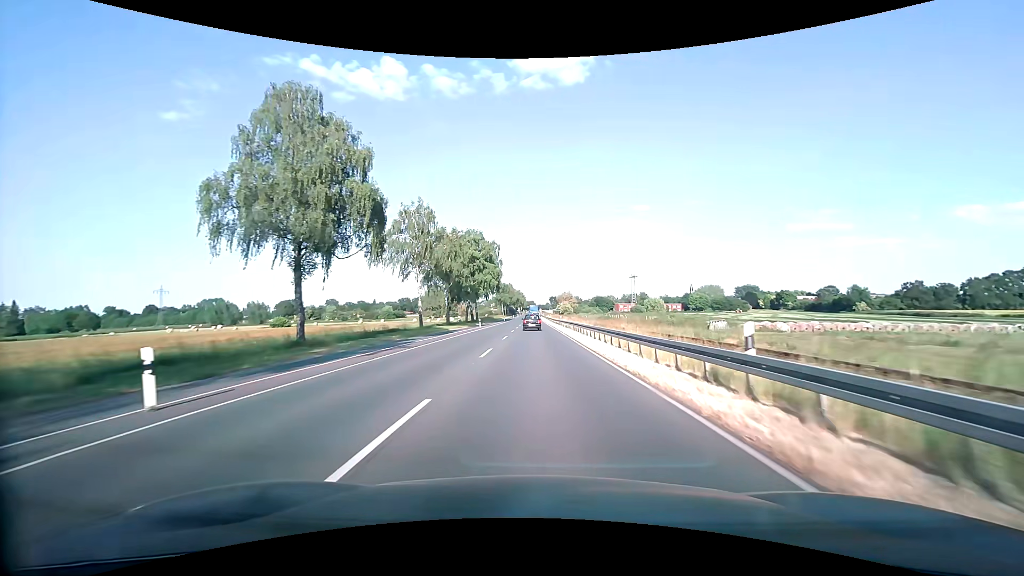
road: primary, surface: asphalt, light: Day
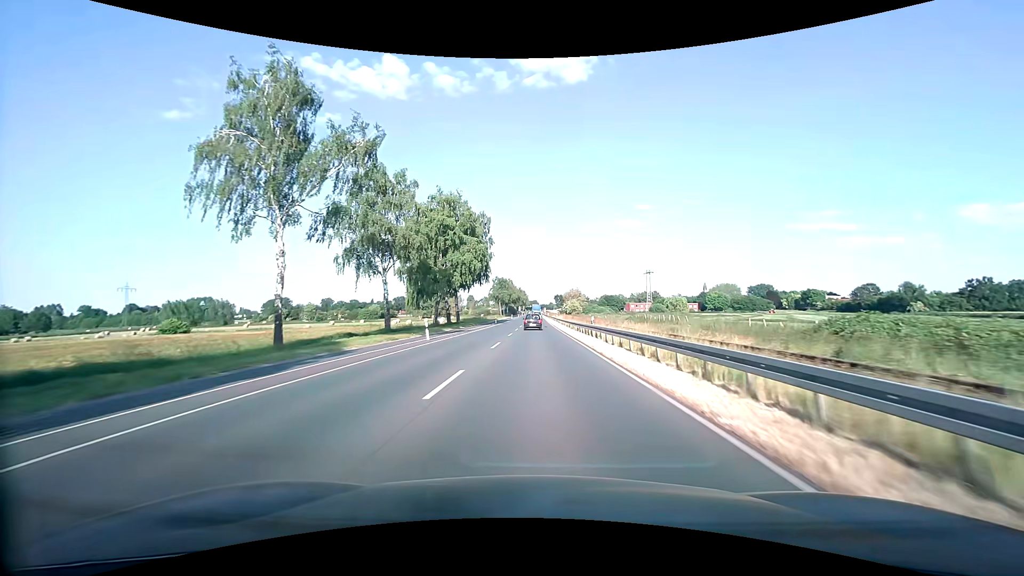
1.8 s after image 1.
(0.0, +32.2) m; 0°
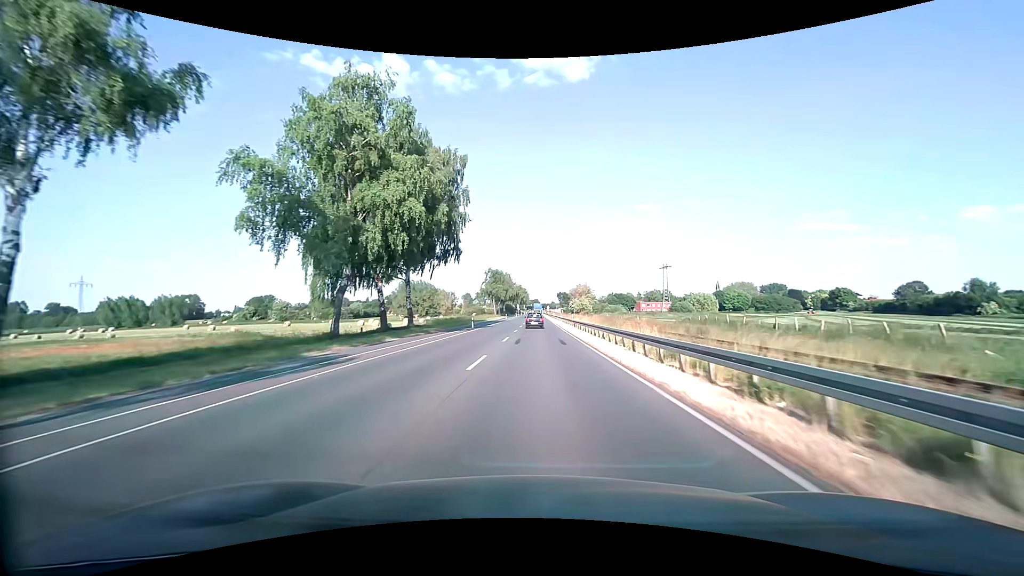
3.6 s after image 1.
(-0.1, +32.2) m; 0°
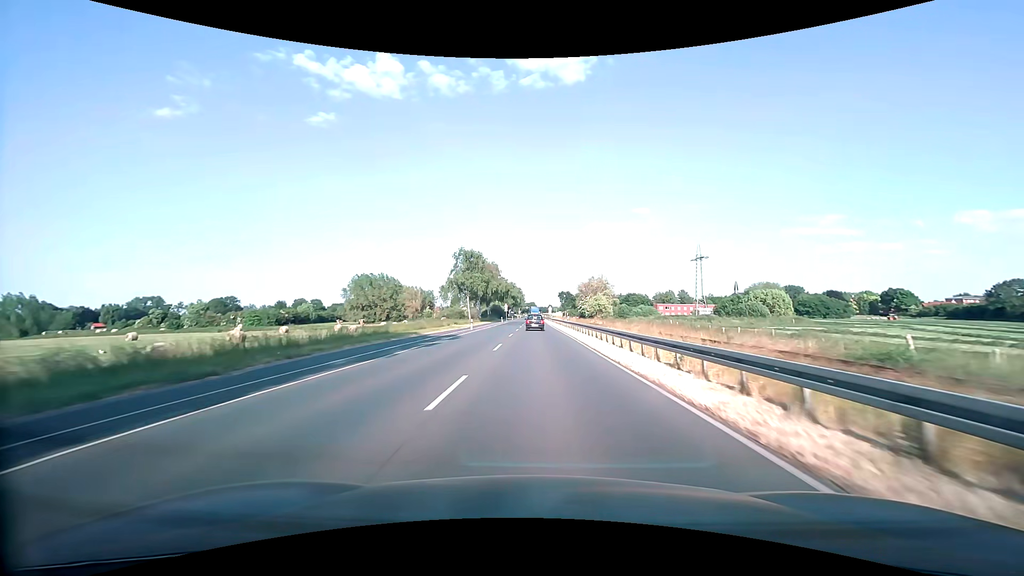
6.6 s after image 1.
(+0.2, +53.6) m; +1°
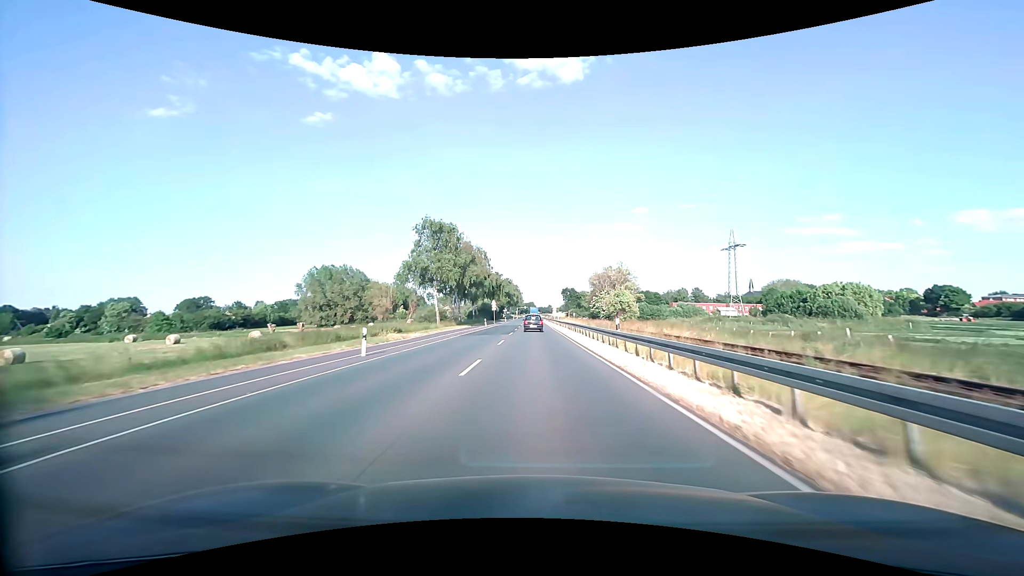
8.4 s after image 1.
(0.0, +32.2) m; 0°
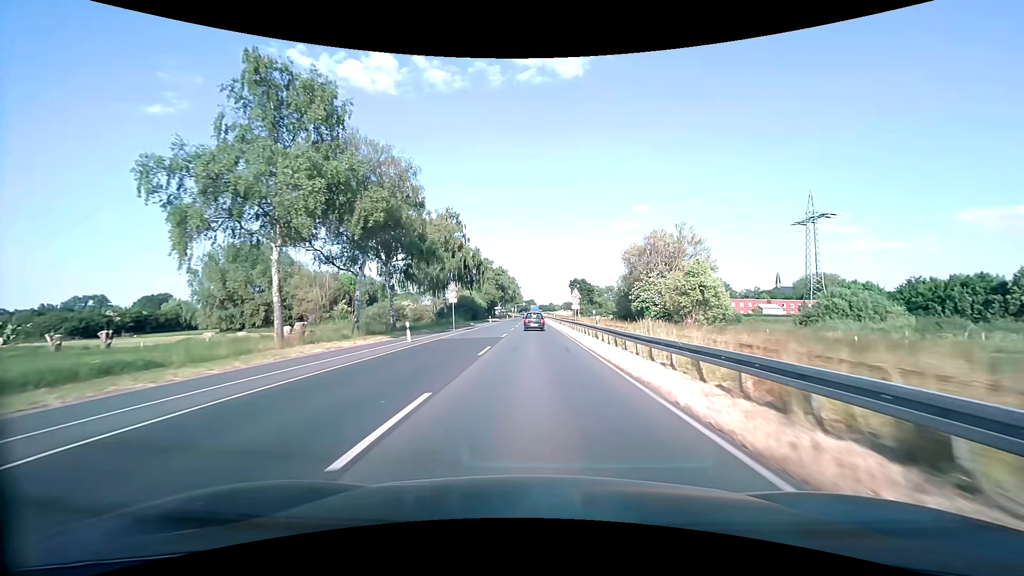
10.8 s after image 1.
(-0.1, +42.9) m; 0°
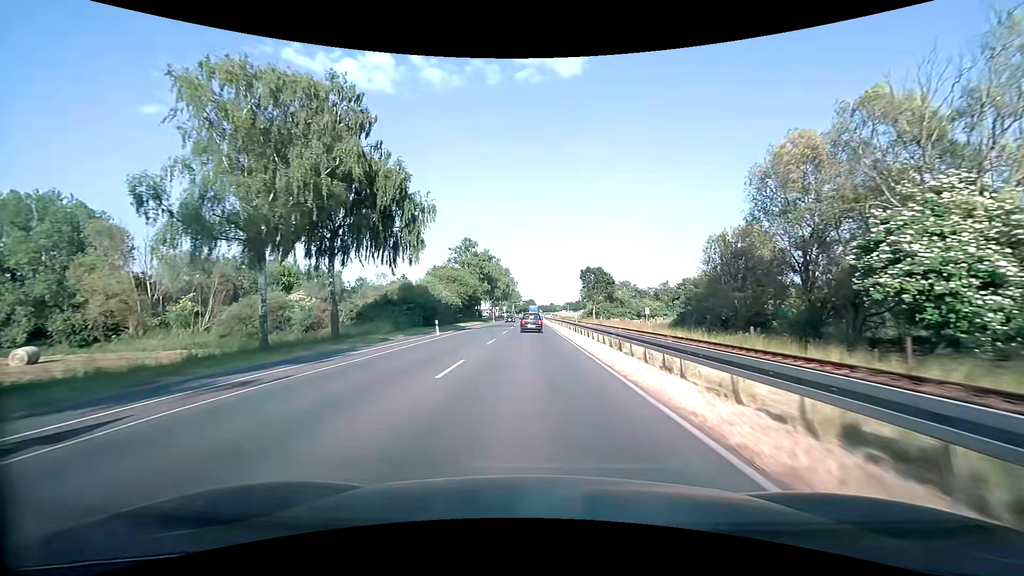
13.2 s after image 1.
(+0.1, +42.4) m; 0°
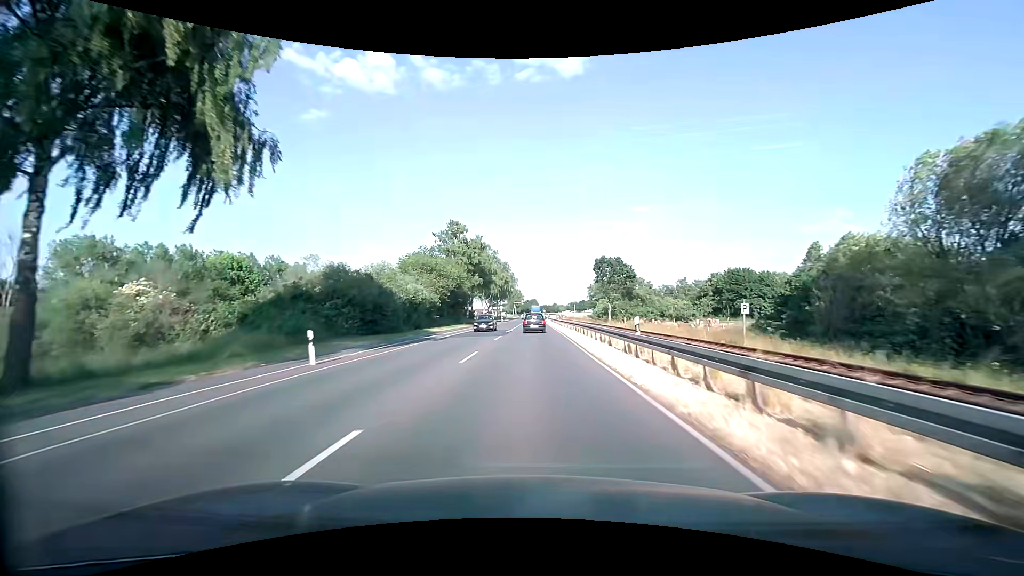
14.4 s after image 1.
(-0.1, +20.9) m; 0°
(0, +10) (0, +20) (0, +30) (0, +40) (0, +50) (0, +60) (0, +70) (-1, +80) (-1, +90) (-1, +100) m
